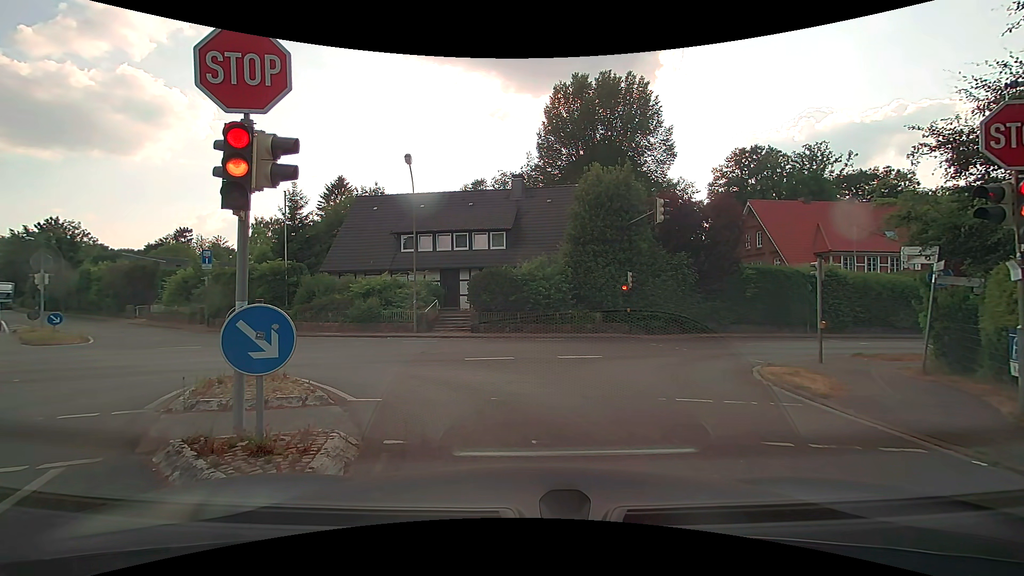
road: residential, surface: asphalt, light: Day
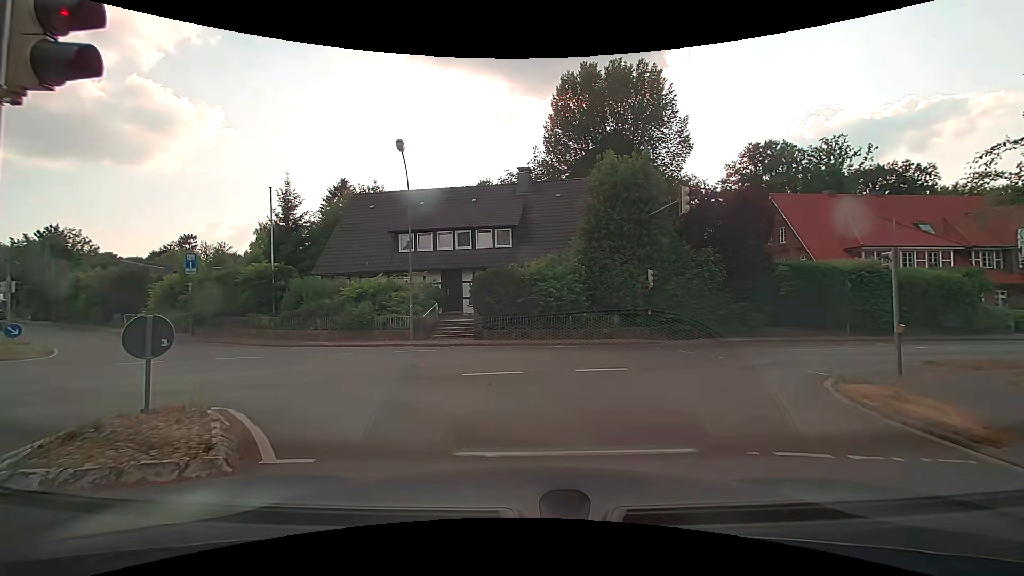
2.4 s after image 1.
(-0.1, +2.9) m; 0°
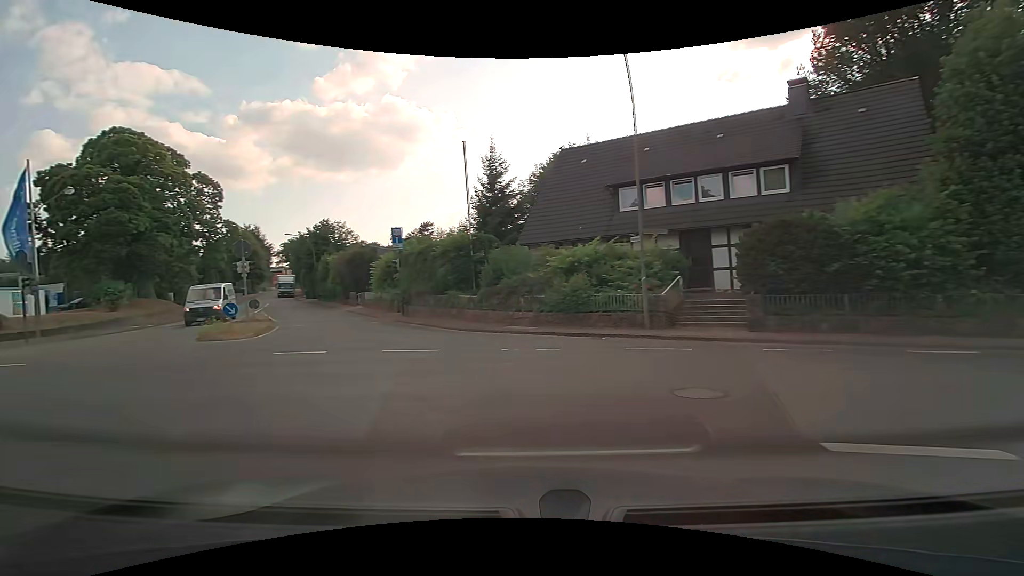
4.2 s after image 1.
(-1.5, +7.2) m; -26°
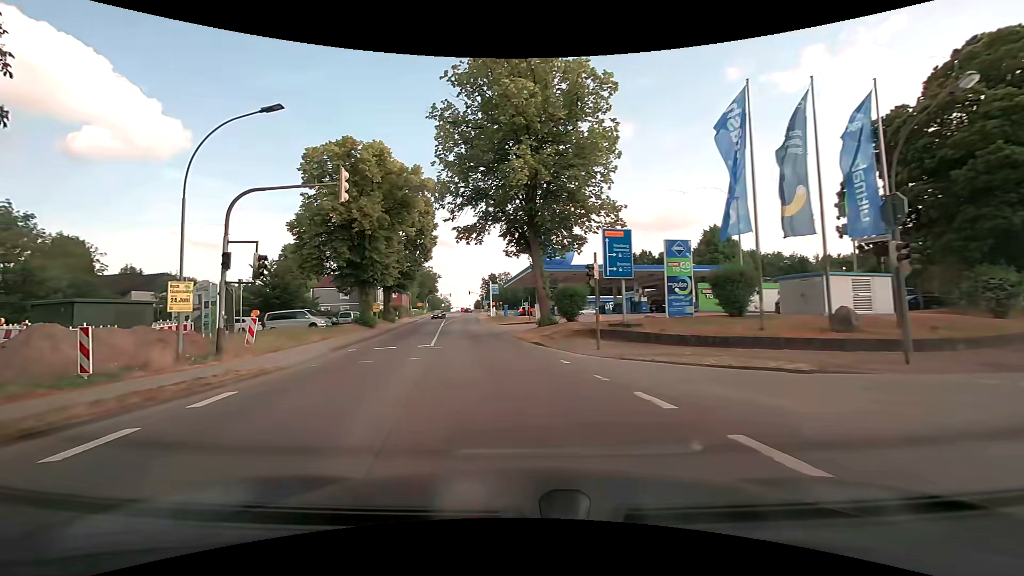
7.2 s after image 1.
(-12.4, +12.4) m; -77°
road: secondary
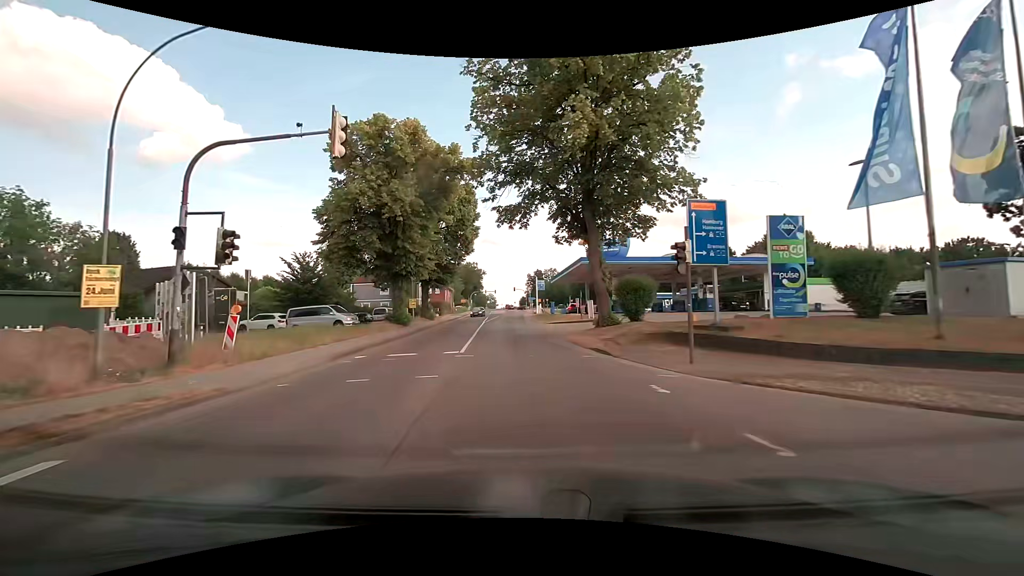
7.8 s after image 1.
(-0.3, +5.2) m; -5°
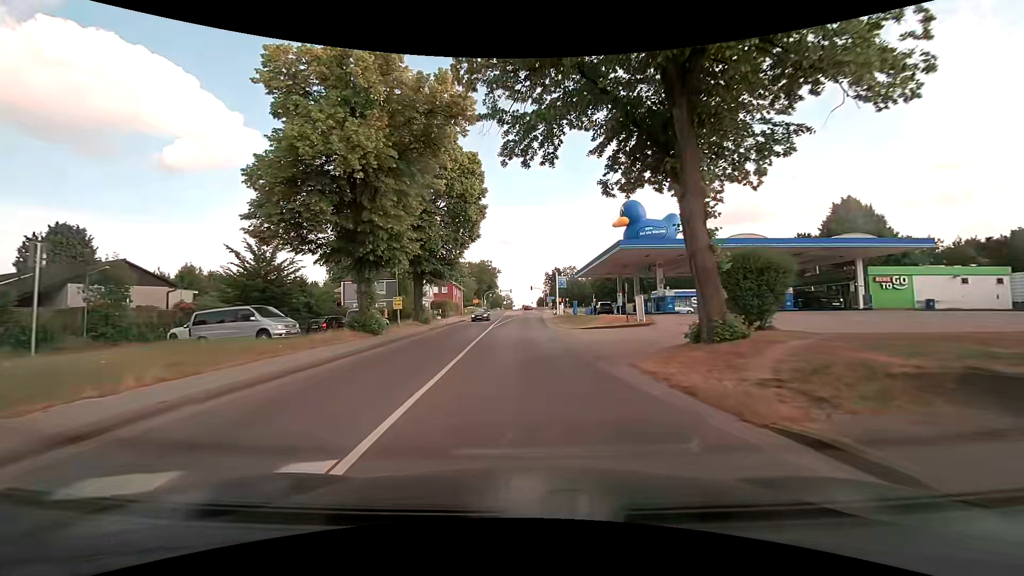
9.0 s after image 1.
(-0.3, +12.0) m; -2°
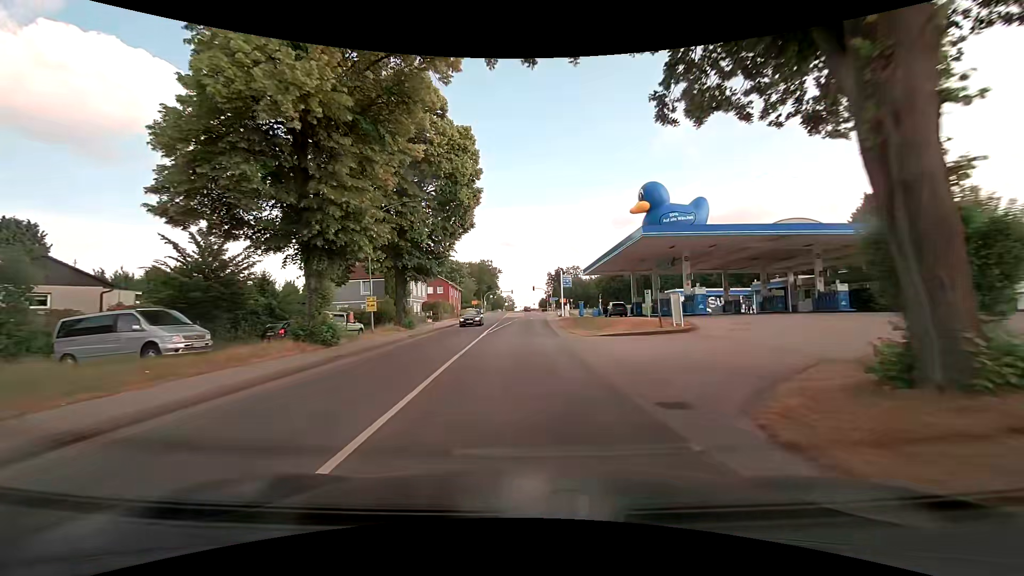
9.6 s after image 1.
(0.0, +6.7) m; -1°
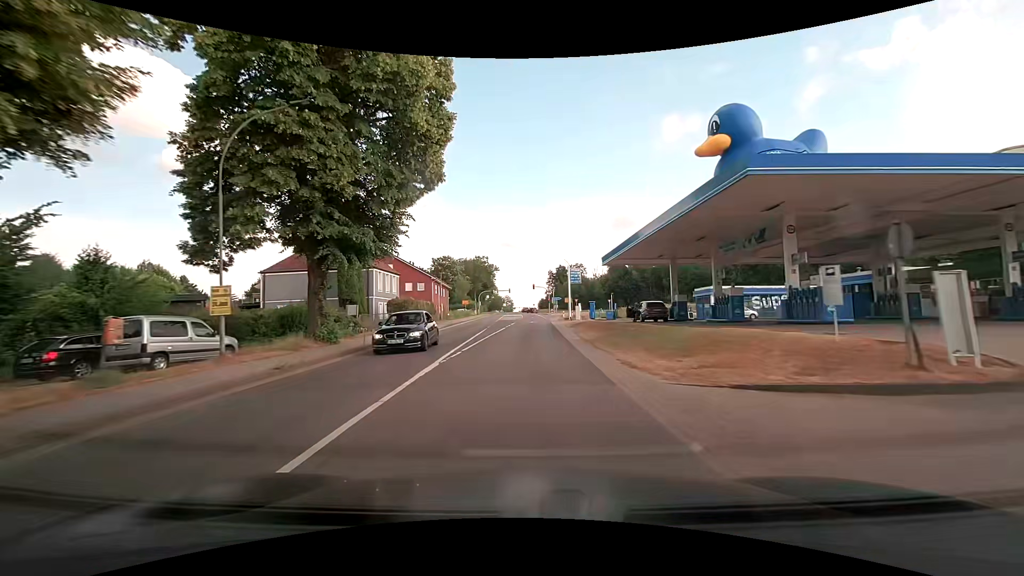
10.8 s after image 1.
(0.0, +14.5) m; 0°
(0, +10) (0, +20) (0, +30) (+1, +40) (+1, +50) (+1, +60) (+2, +70) (+3, +80) (+5, +90) (+8, +99) m
